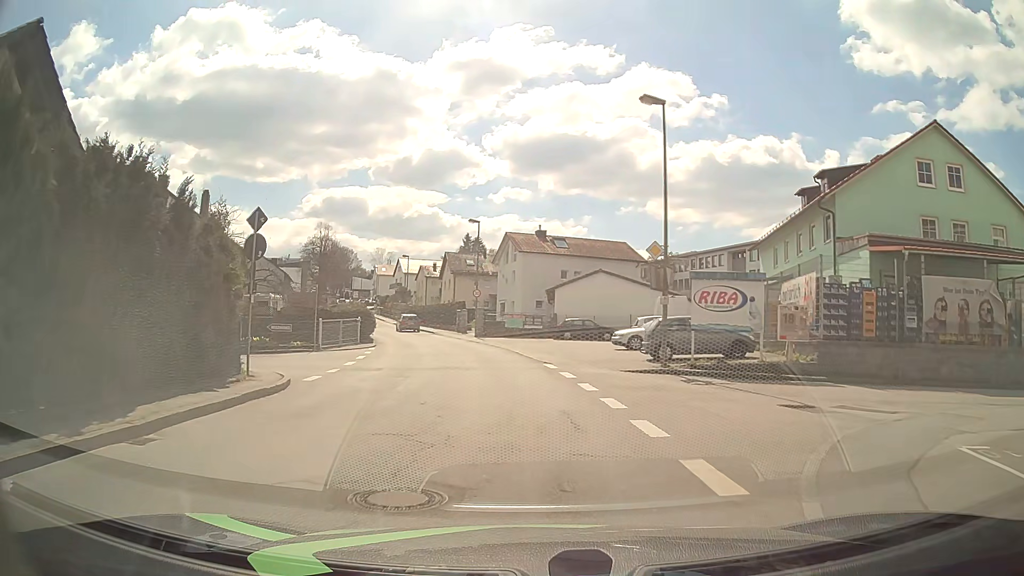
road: unclassified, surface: asphalt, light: Day
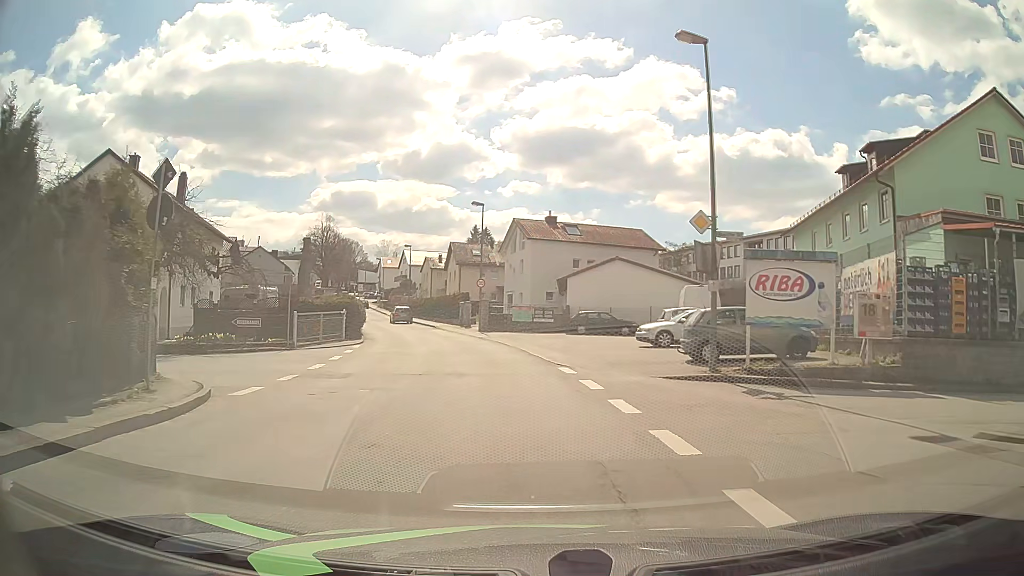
(0.0, +4.5) m; 0°
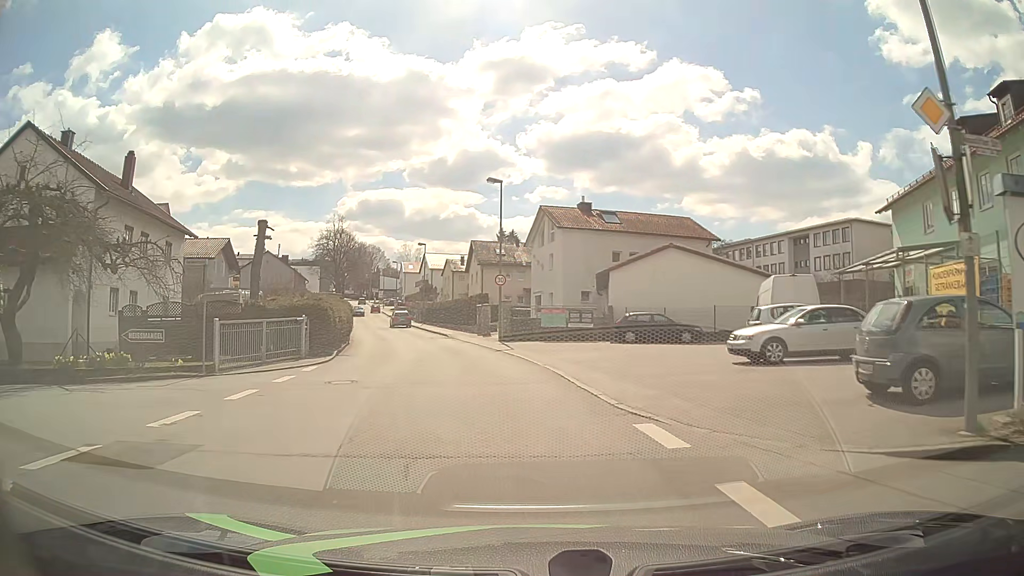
(-0.2, +9.0) m; -3°
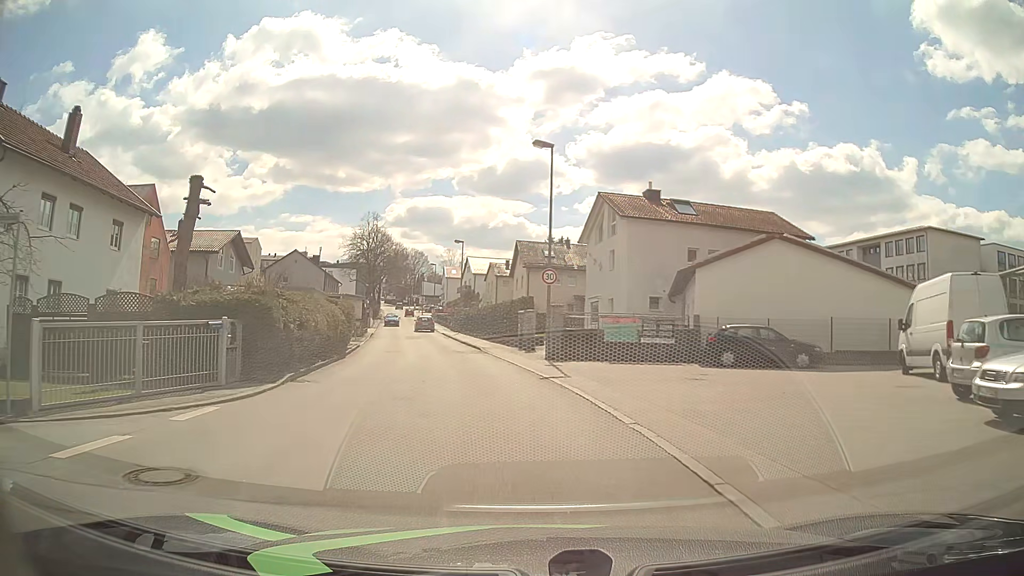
(-0.3, +8.9) m; -4°
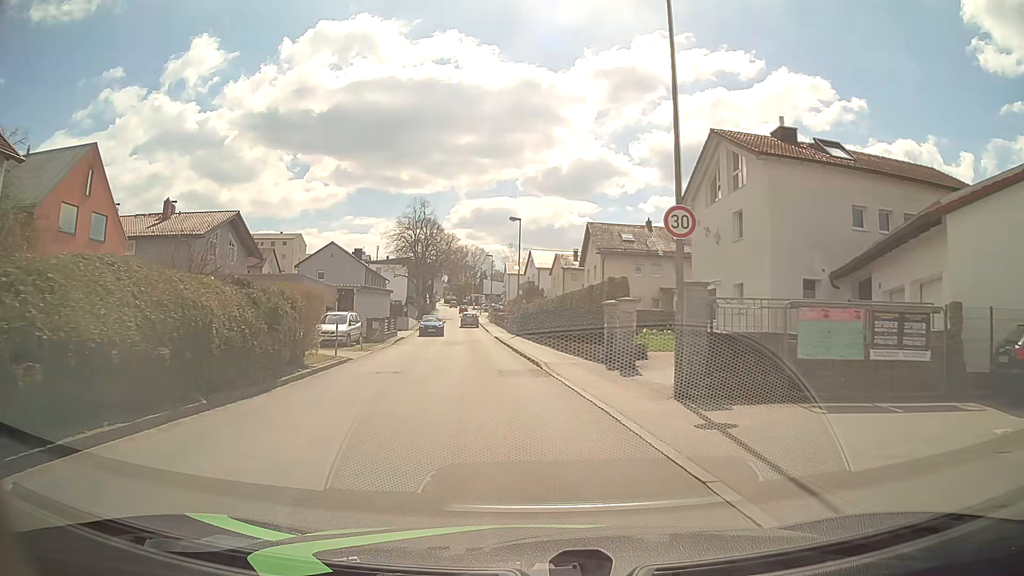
(-0.5, +13.2) m; -5°
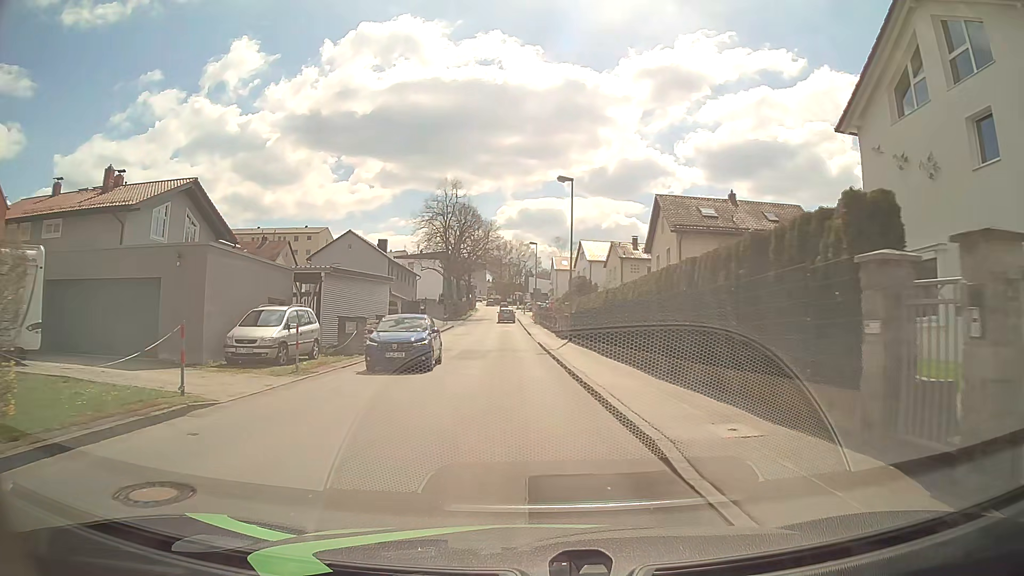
(-0.5, +13.3) m; -4°
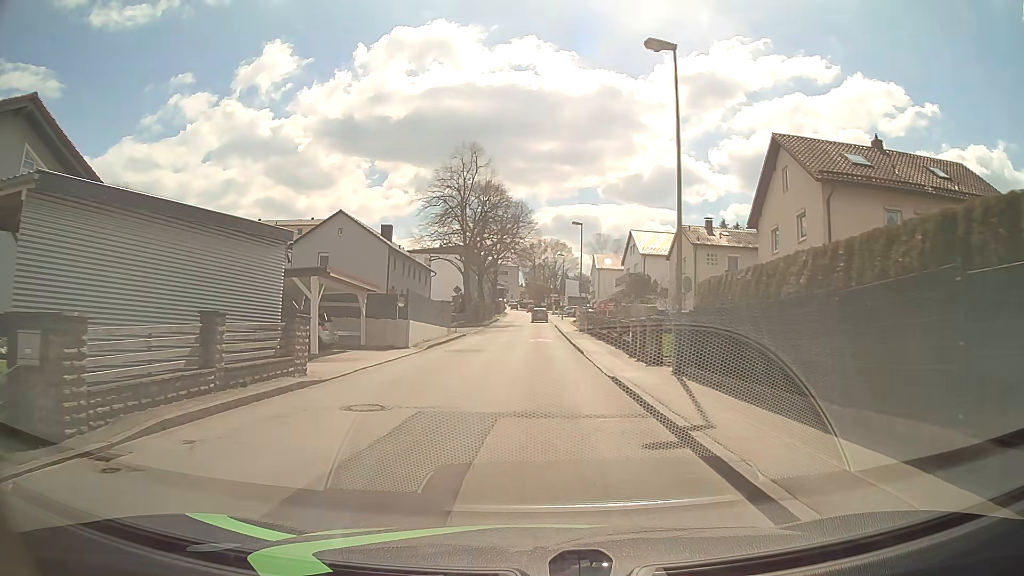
(-0.6, +17.8) m; -3°
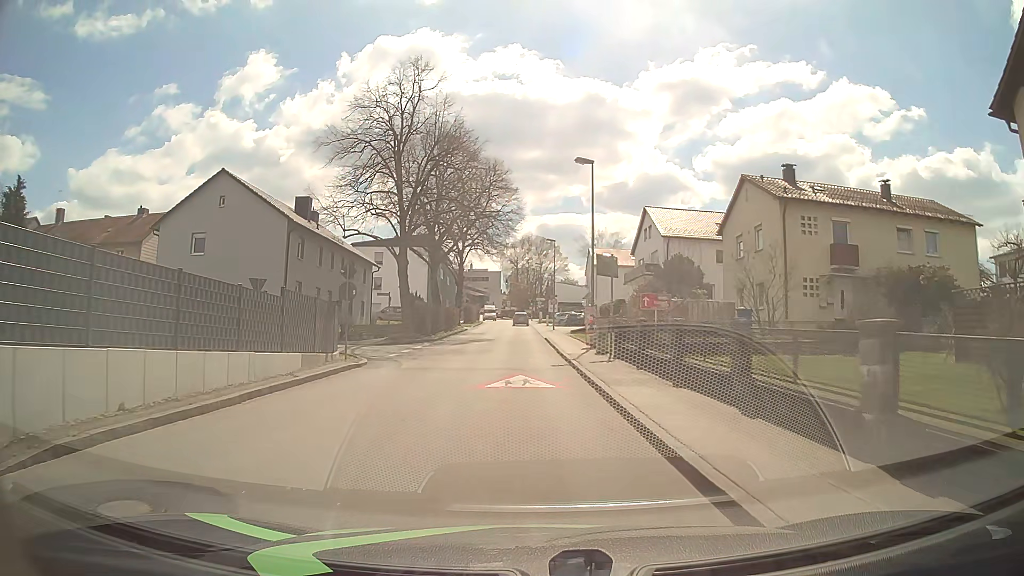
(+0.3, +22.1) m; +1°
